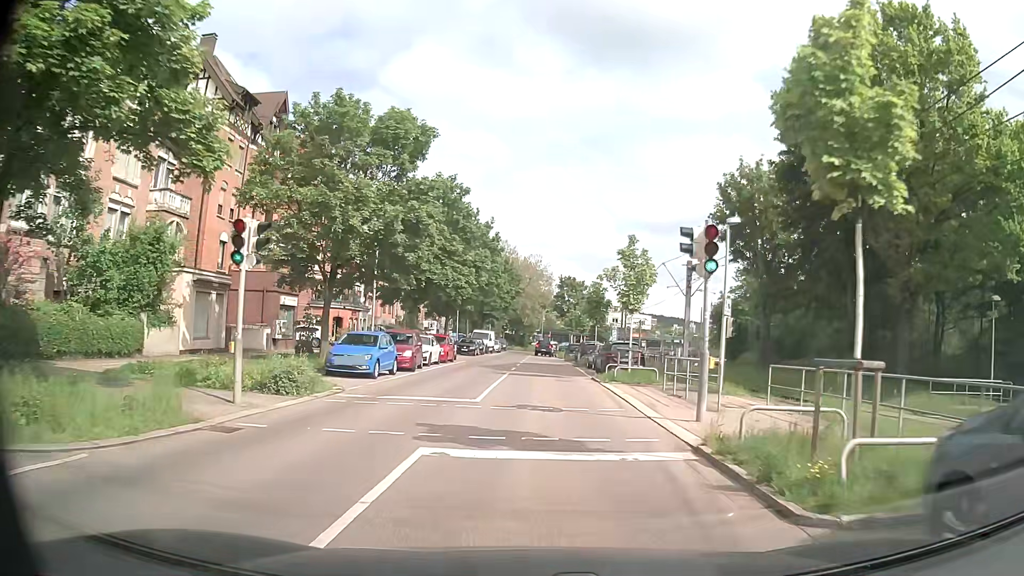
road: secondary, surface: asphalt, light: Day
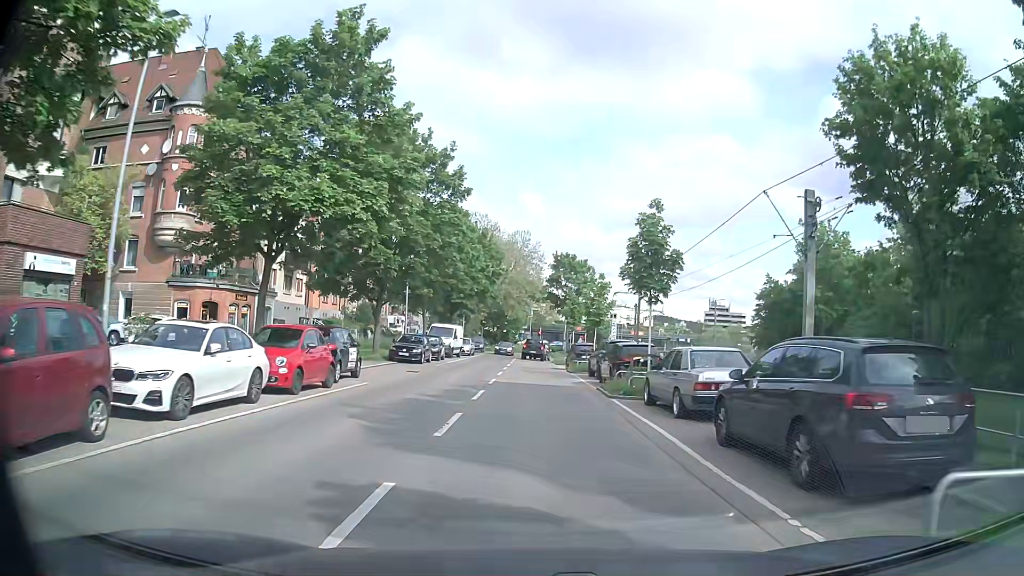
(+0.1, +22.0) m; +1°
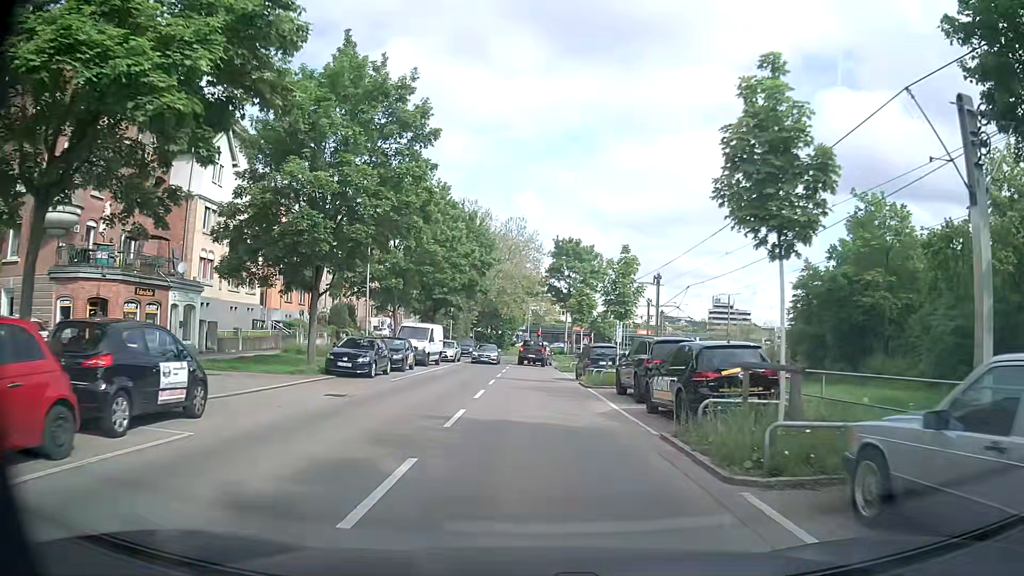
(+0.1, +10.4) m; 0°
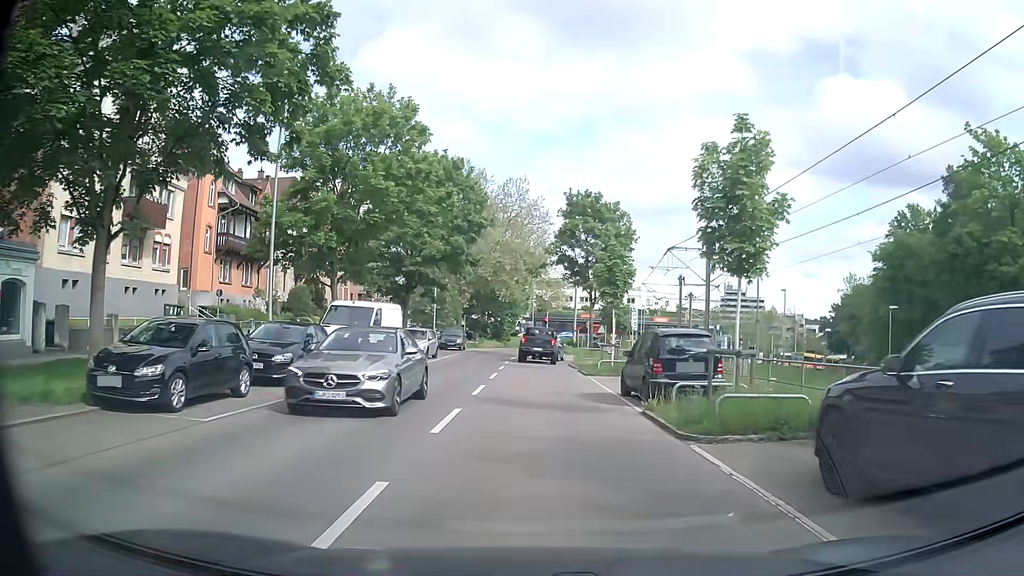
(+0.1, +14.0) m; 0°
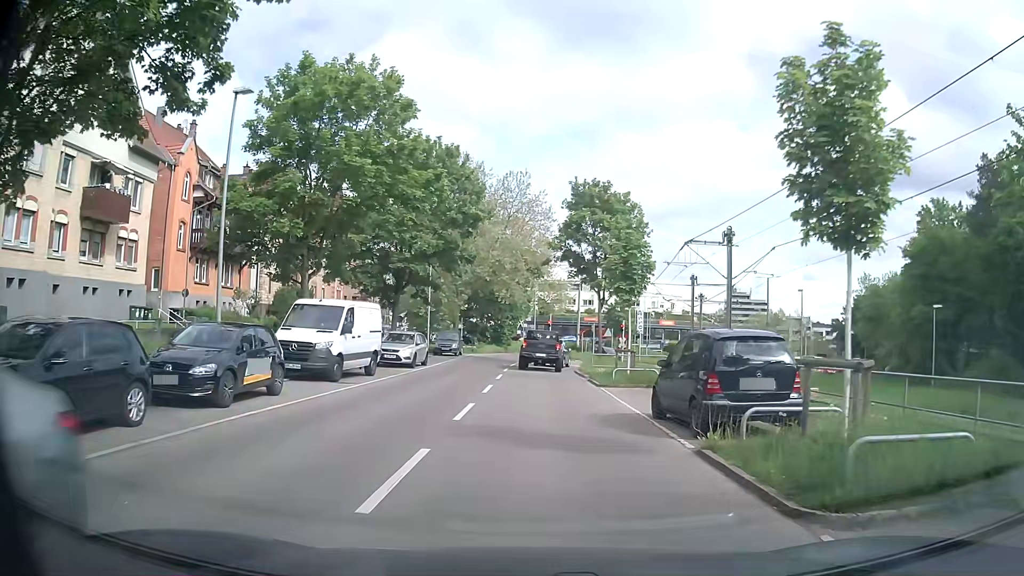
(0.0, +3.9) m; 0°
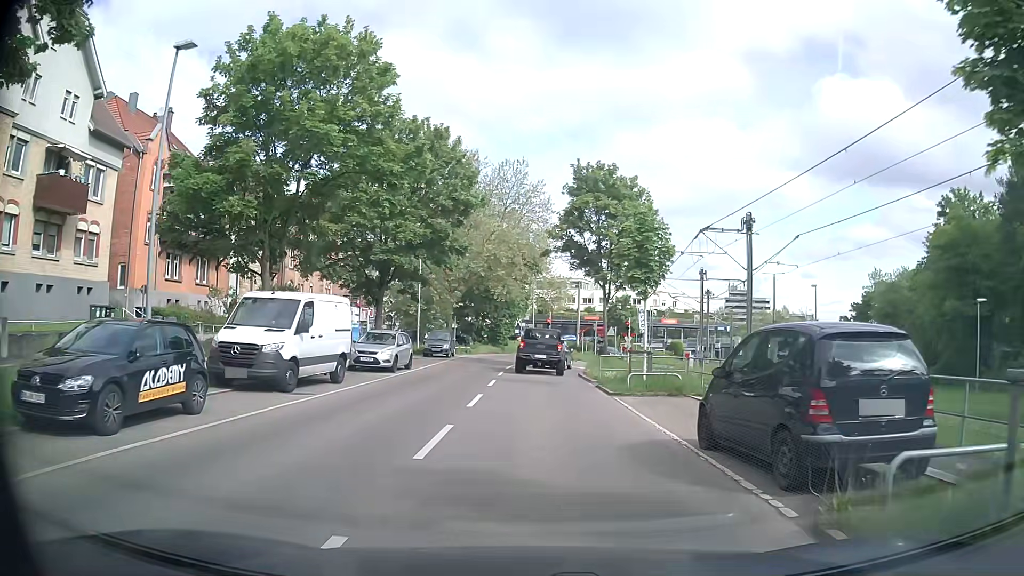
(0.0, +3.6) m; +1°
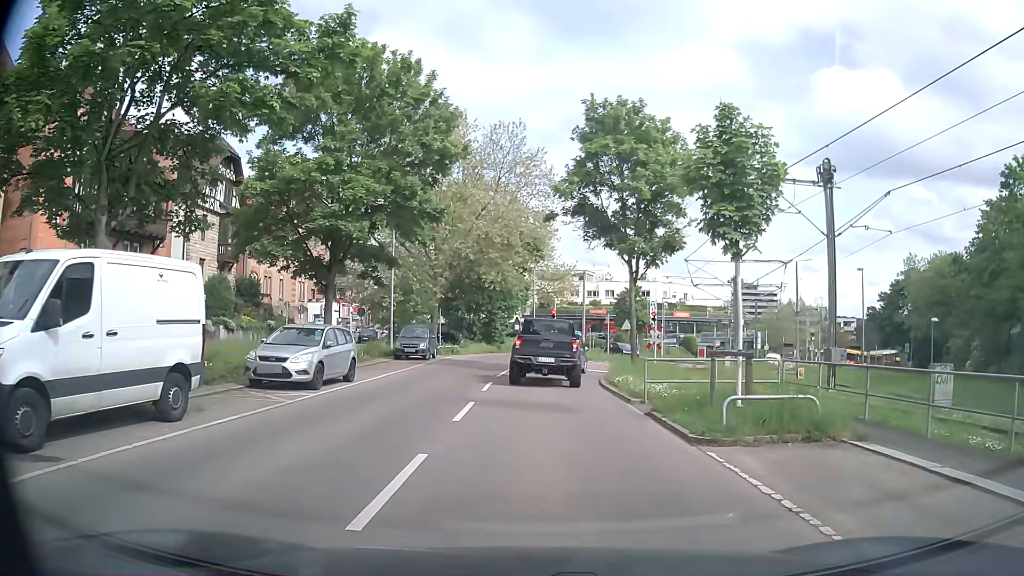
(-0.1, +8.9) m; 0°
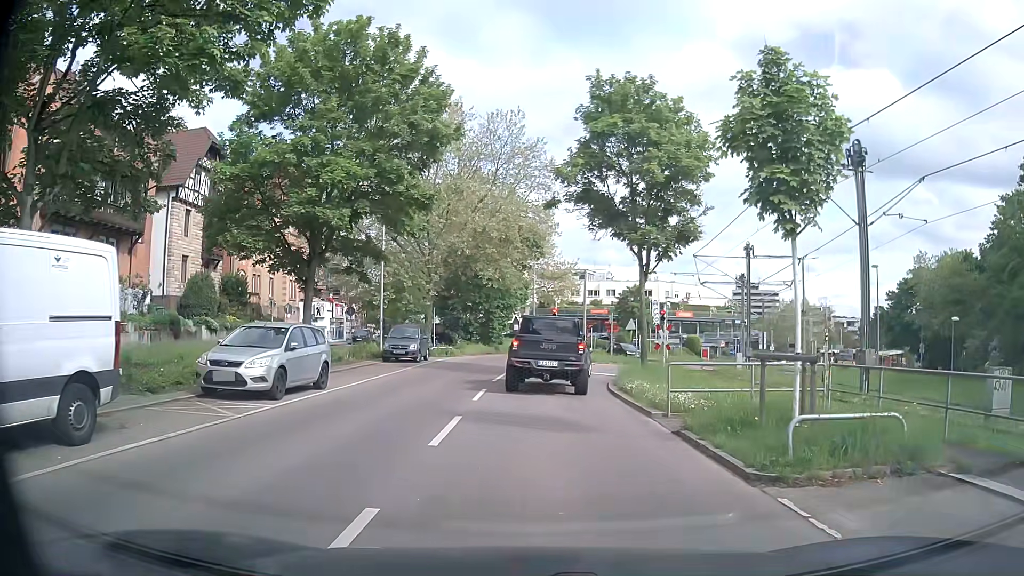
(0.0, +2.4) m; 0°
(0, +10) (0, +20) (+2, +30) (+5, +39) (+12, +46) (+21, +50) (+29, +56) (+36, +64) (+41, +72) (+46, +80) m
